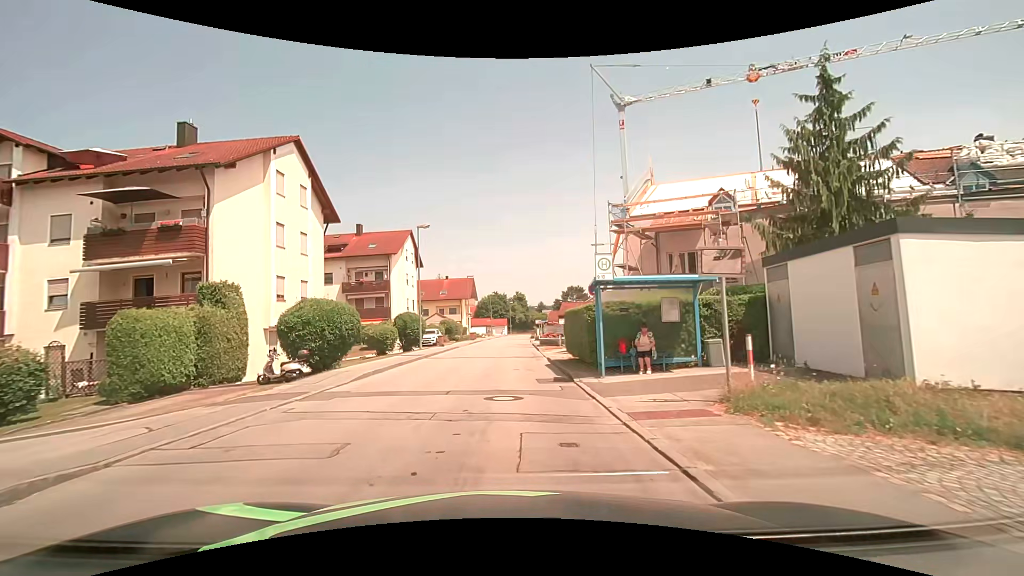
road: unclassified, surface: asphalt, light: Day
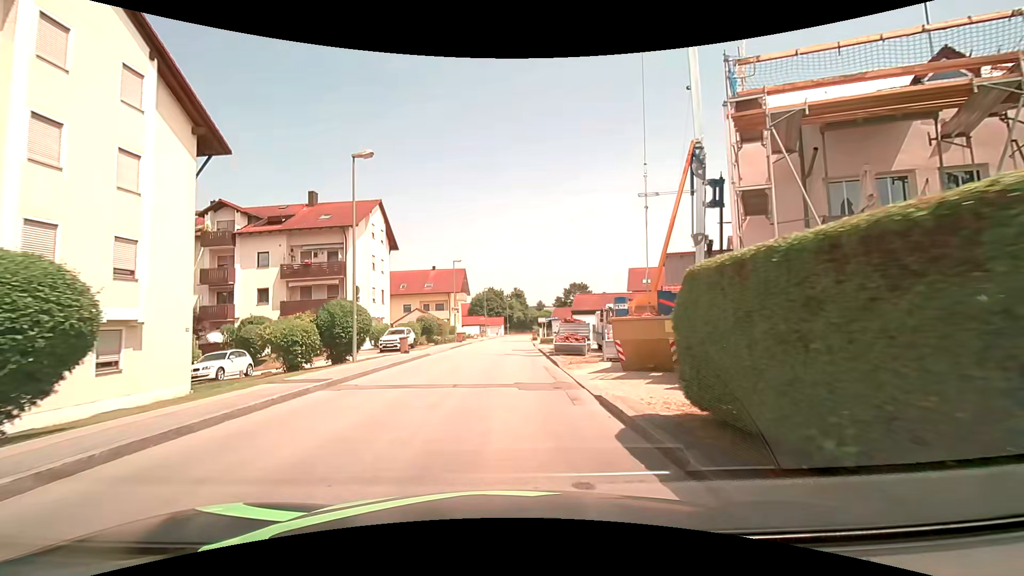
(-0.3, +13.3) m; 0°
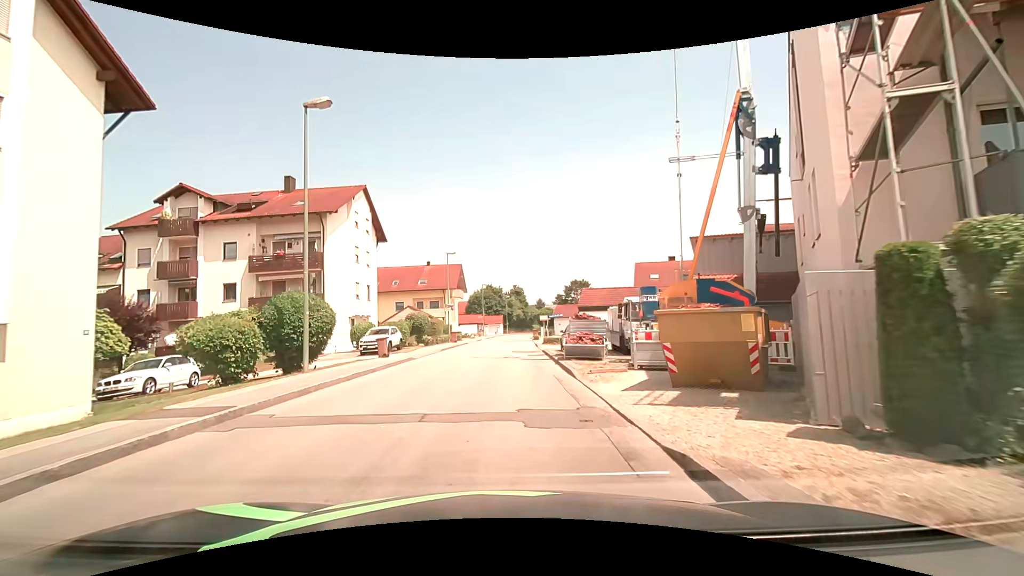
(0.0, +4.4) m; 0°
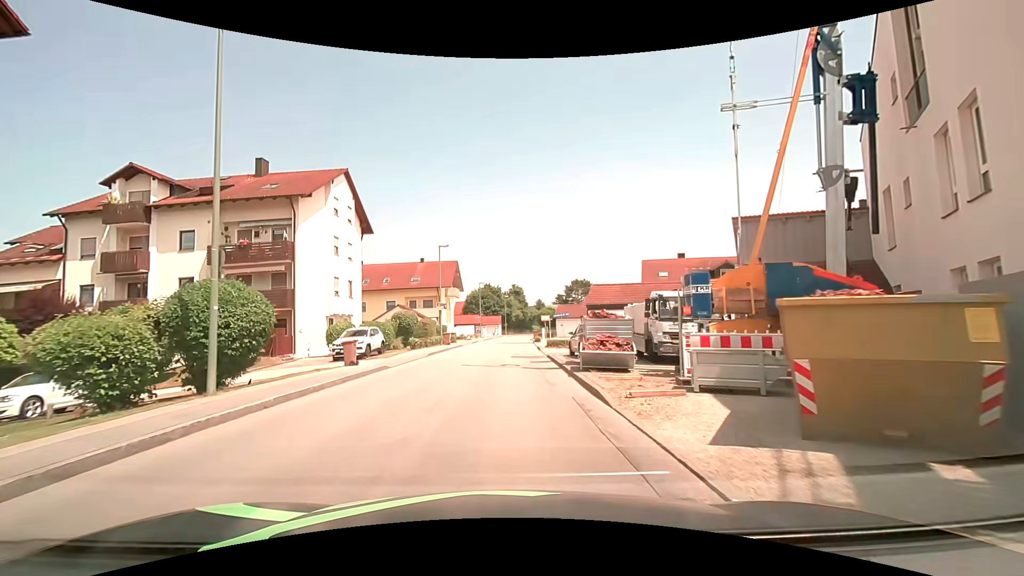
(0.0, +4.5) m; -1°
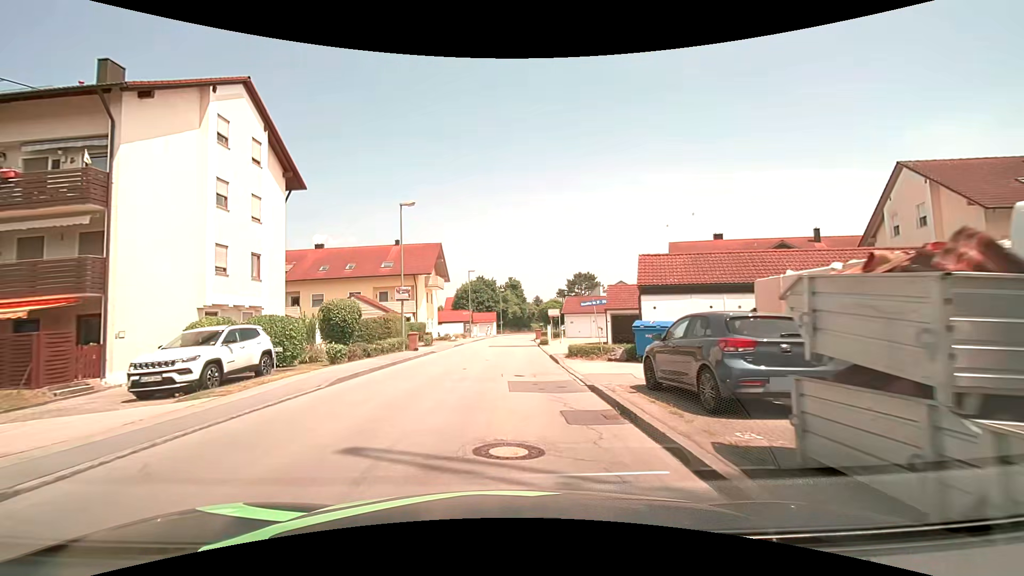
(+0.3, +13.4) m; +1°
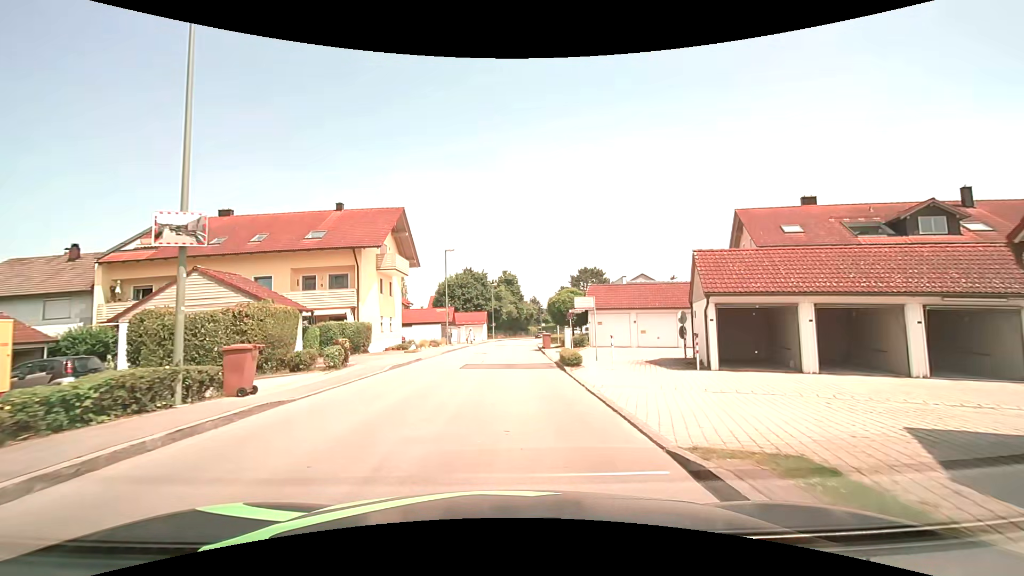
(0.0, +17.9) m; 0°
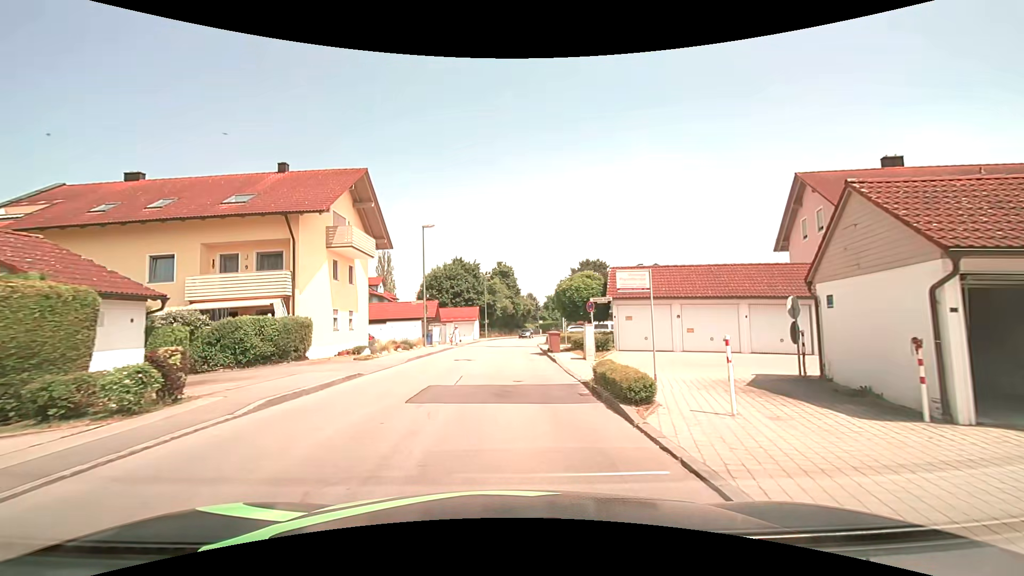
(+0.1, +8.9) m; 0°
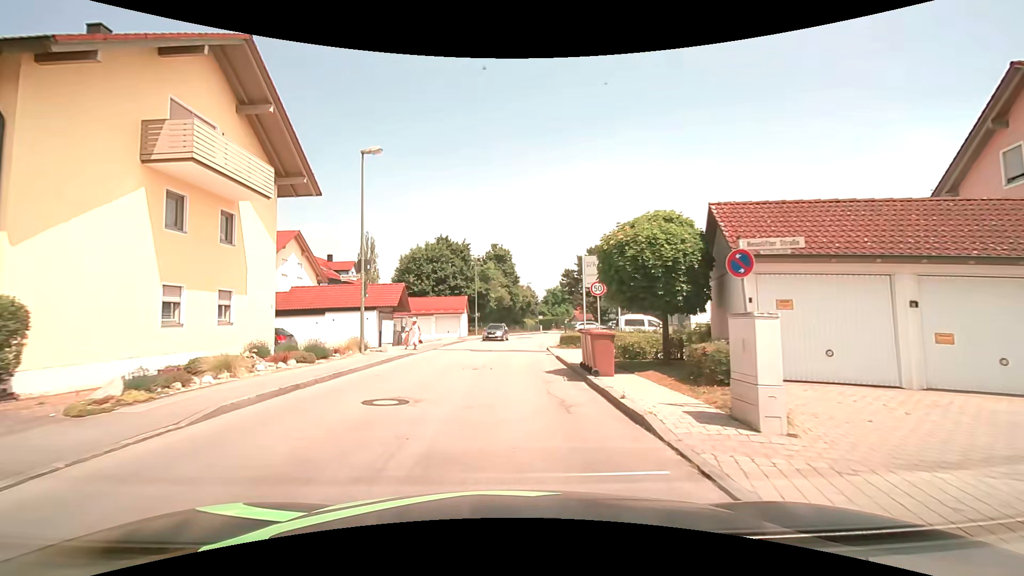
(+0.1, +13.4) m; 0°
(0, +10) (0, +20) (+1, +30) (+2, +40) (+3, +50) (+4, +60) (+7, +69) (+9, +79) (+11, +89) (+13, +99) m
